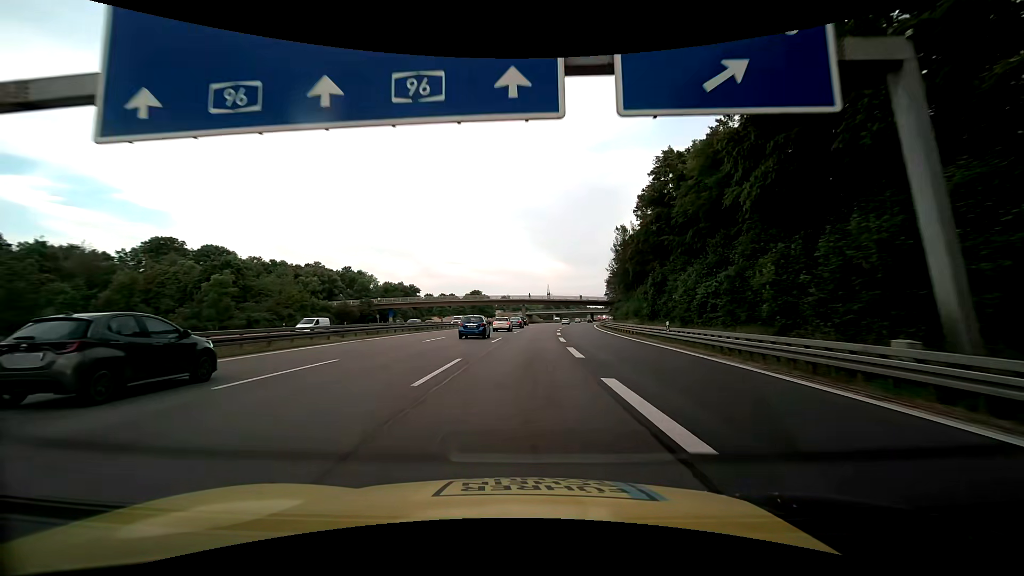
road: motorway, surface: asphalt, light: Day
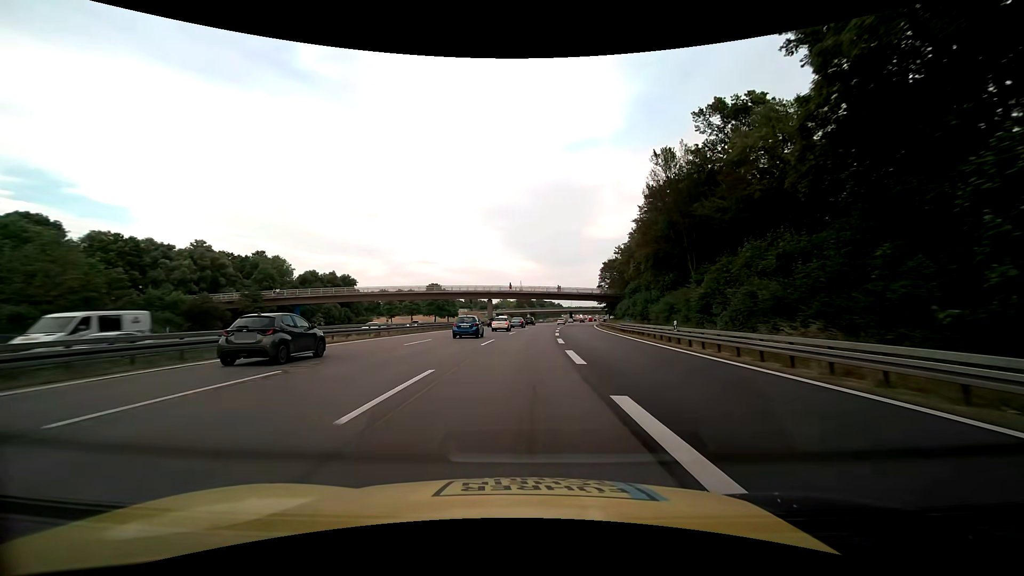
(+0.9, +38.7) m; +3°
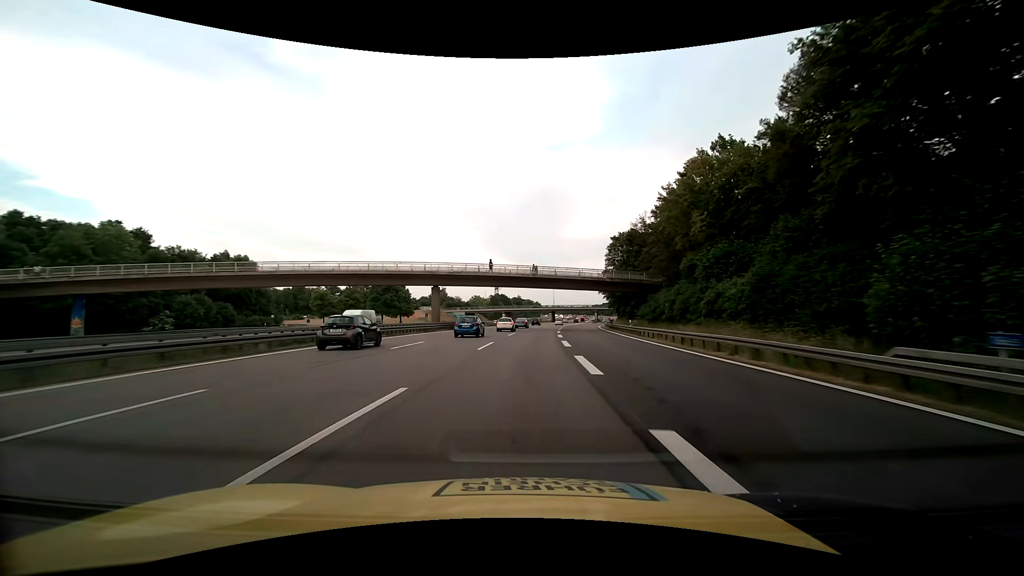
(+1.0, +38.7) m; +3°
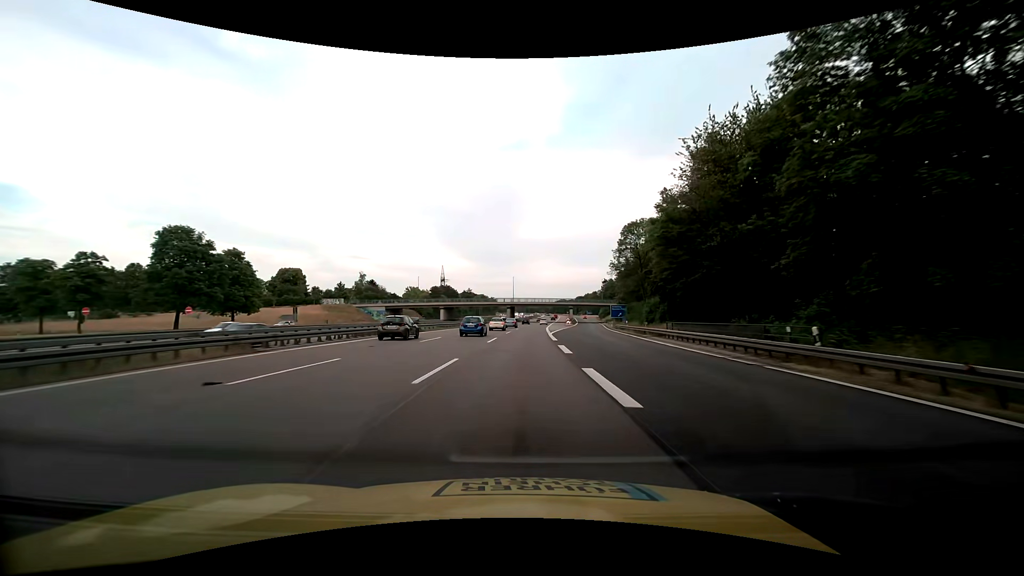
(+2.6, +64.5) m; +4°
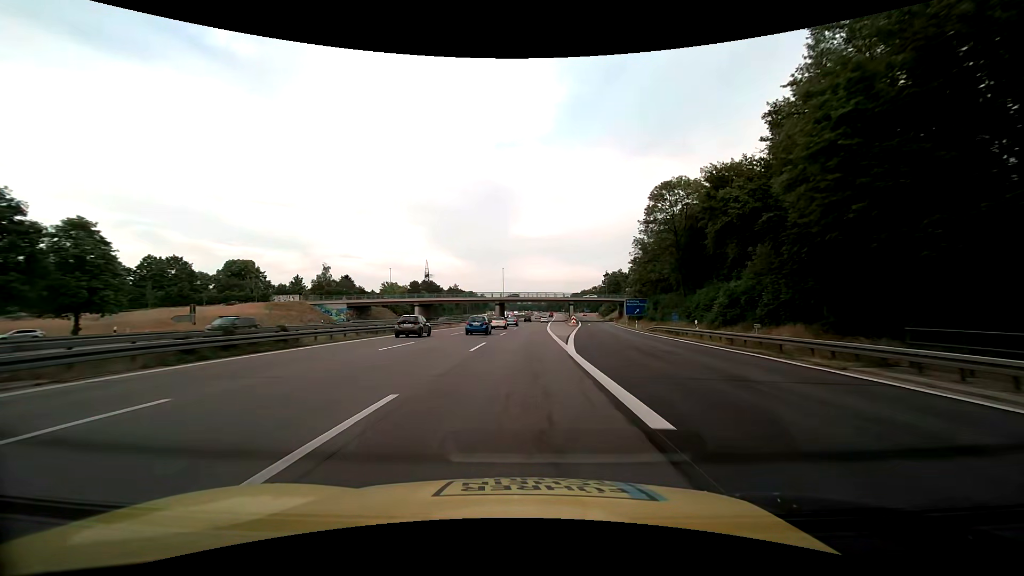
(+0.3, +25.9) m; +1°
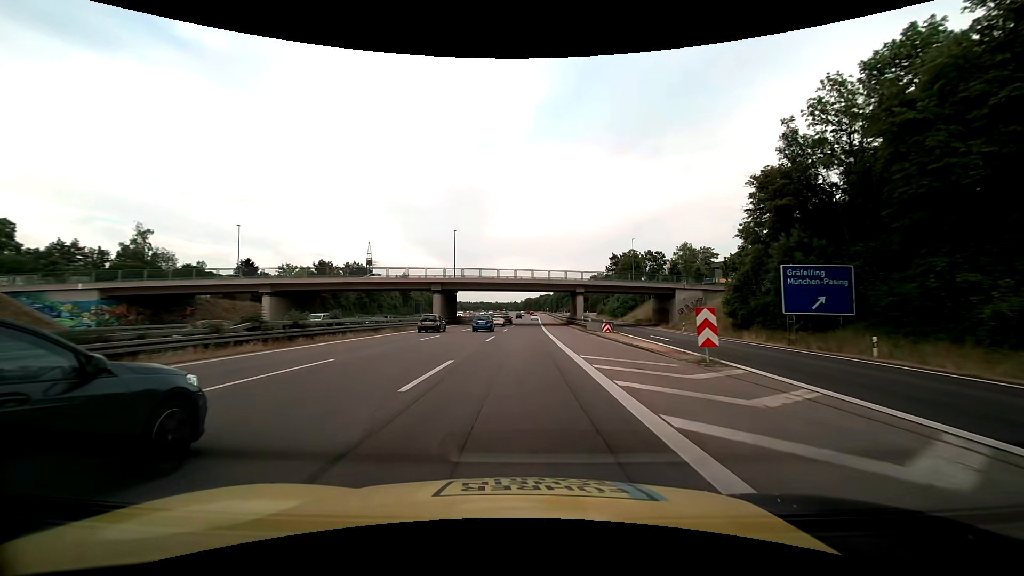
(+1.2, +64.5) m; +3°
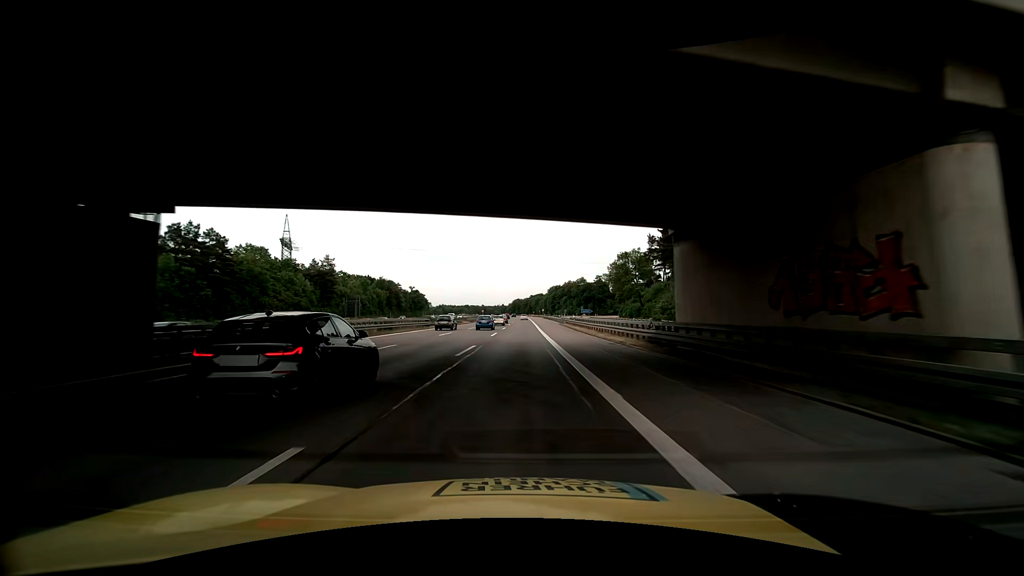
(+1.0, +64.4) m; +2°
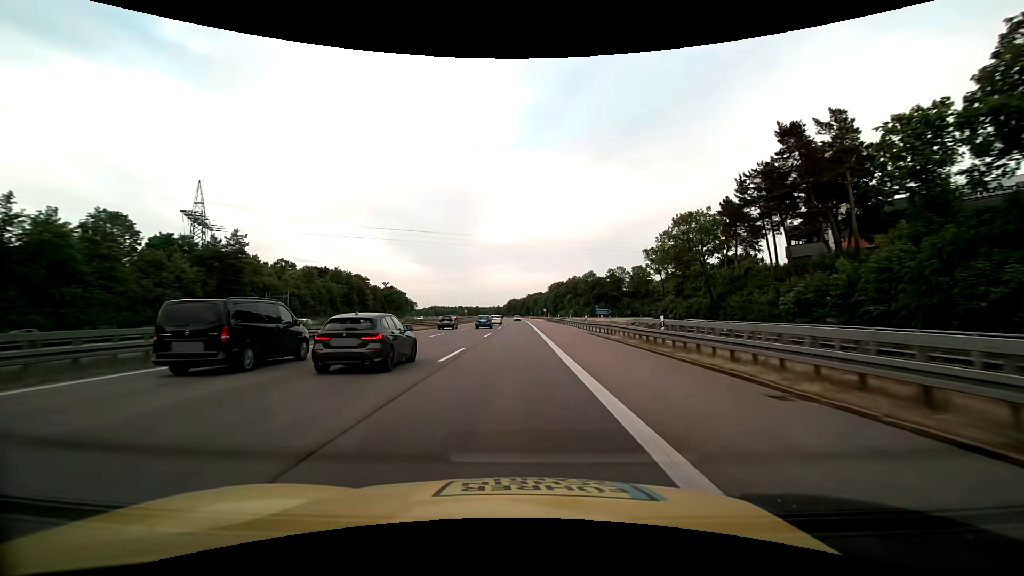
(0.0, +38.5) m; 0°
(0, +10) (0, +20) (0, +30) (0, +40) (0, +50) (0, +60) (0, +70) (-1, +80) (-1, +90) (-1, +100) m
